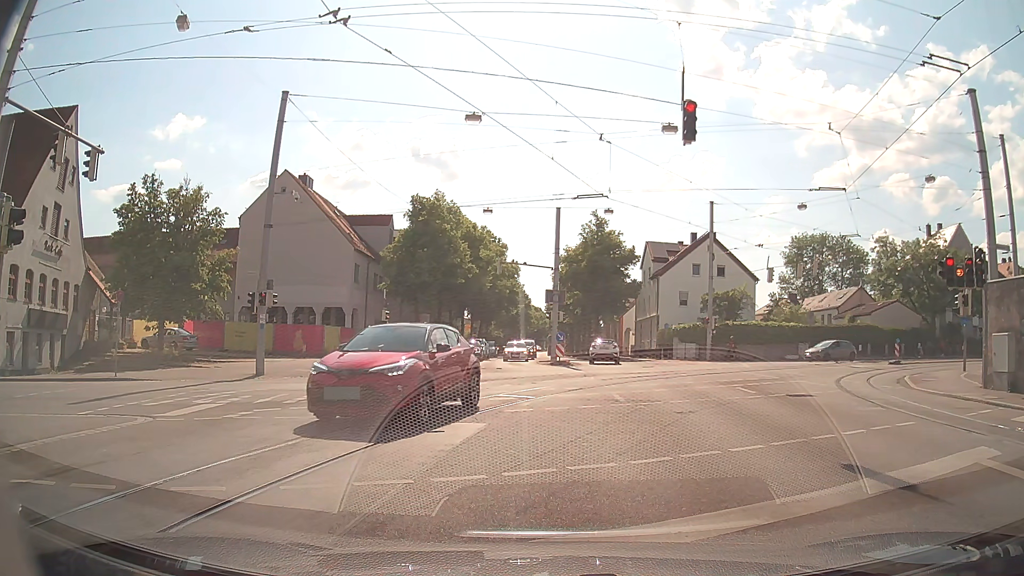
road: tertiary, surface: asphalt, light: Day
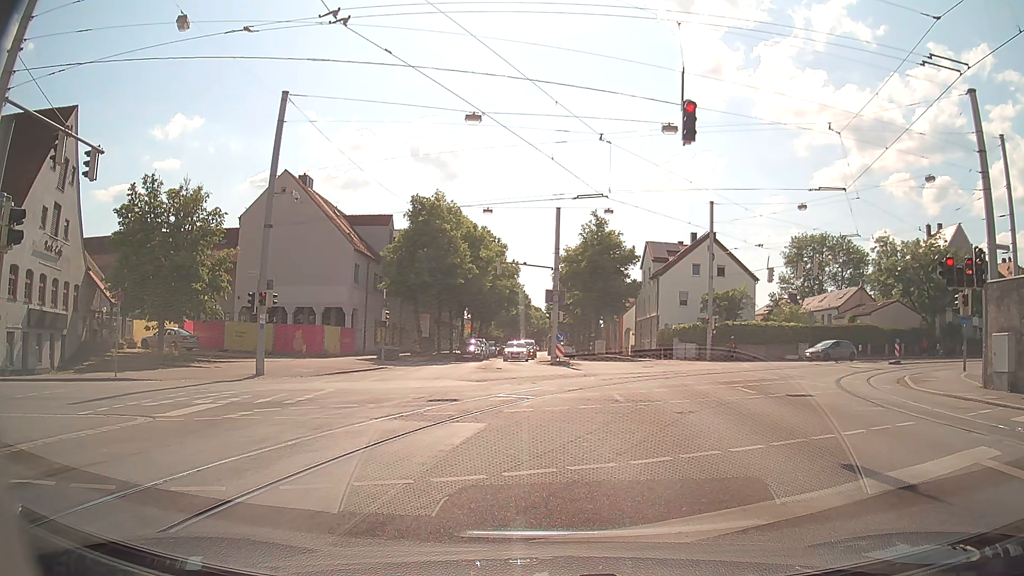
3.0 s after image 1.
(0.0, 0.0) m; 0°
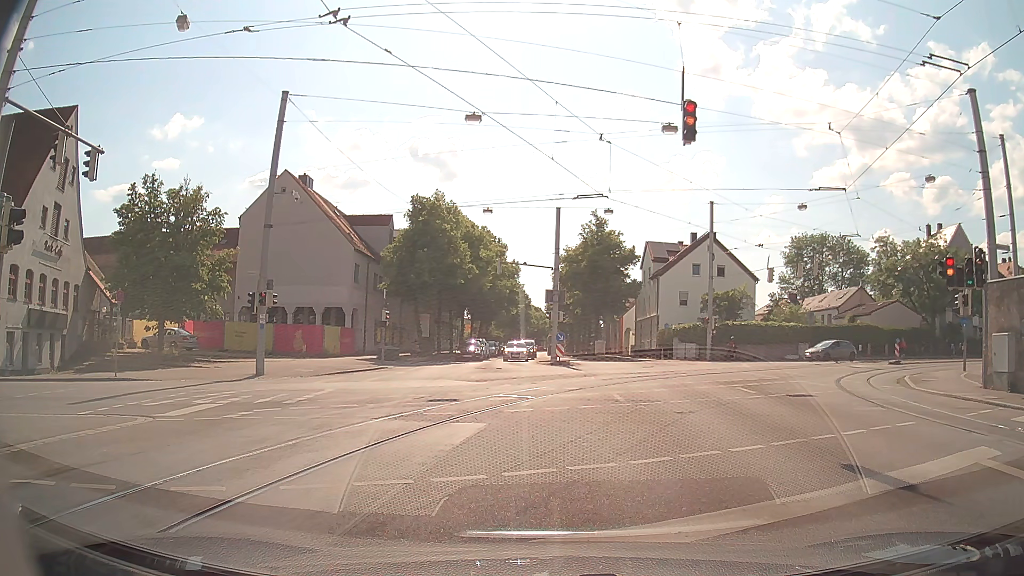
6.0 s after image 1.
(0.0, 0.0) m; 0°
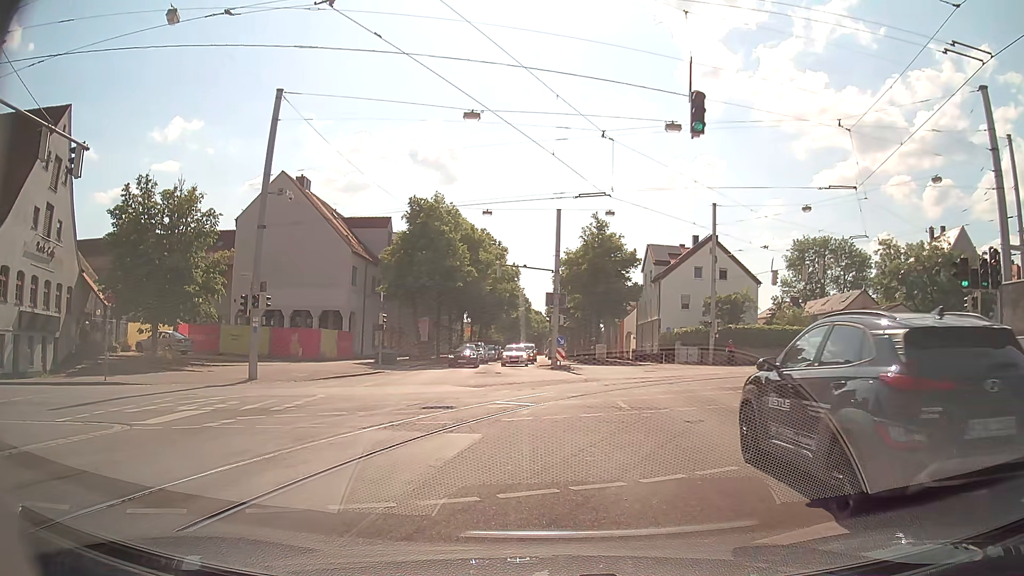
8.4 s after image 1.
(0.0, +0.8) m; 0°
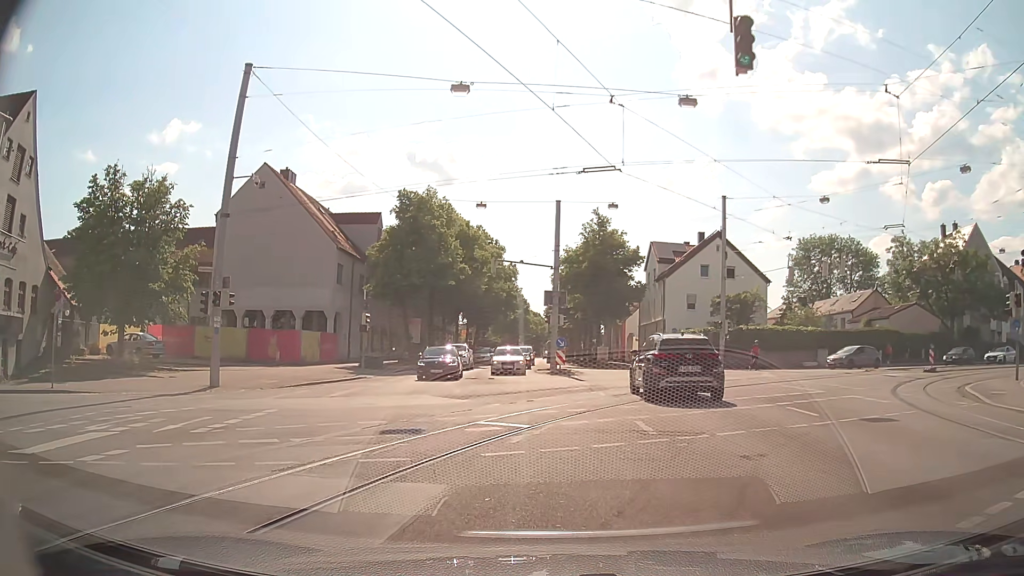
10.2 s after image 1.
(0.0, +3.4) m; 0°
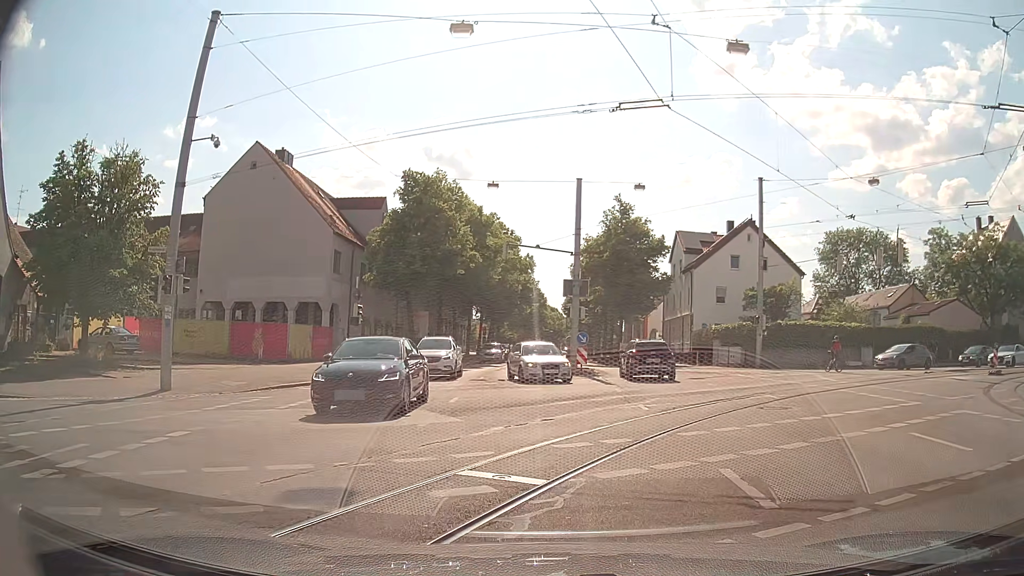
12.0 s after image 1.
(0.0, +4.5) m; -2°
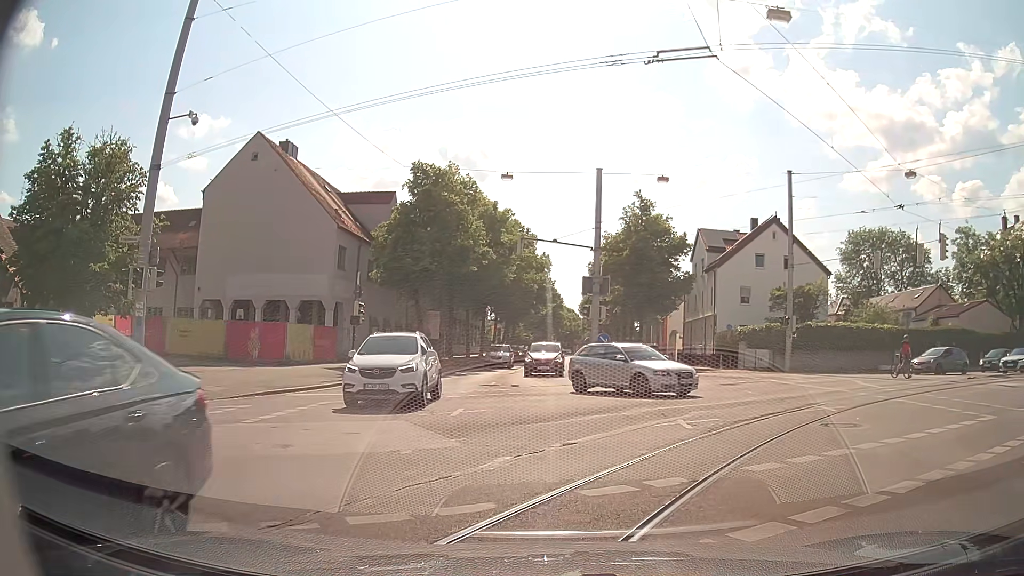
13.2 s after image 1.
(0.0, +2.4) m; 0°
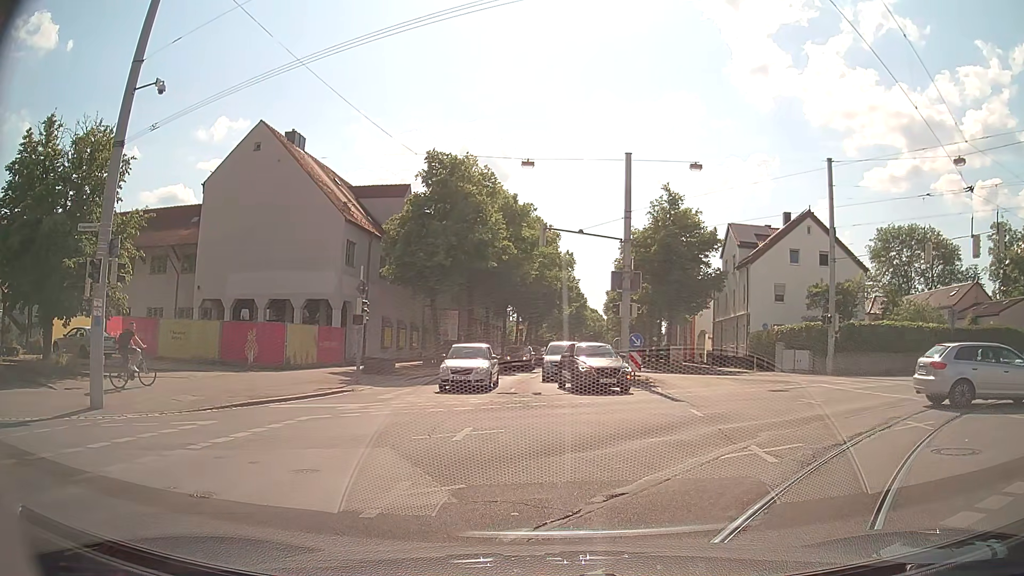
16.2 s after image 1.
(-0.1, +2.8) m; -2°
